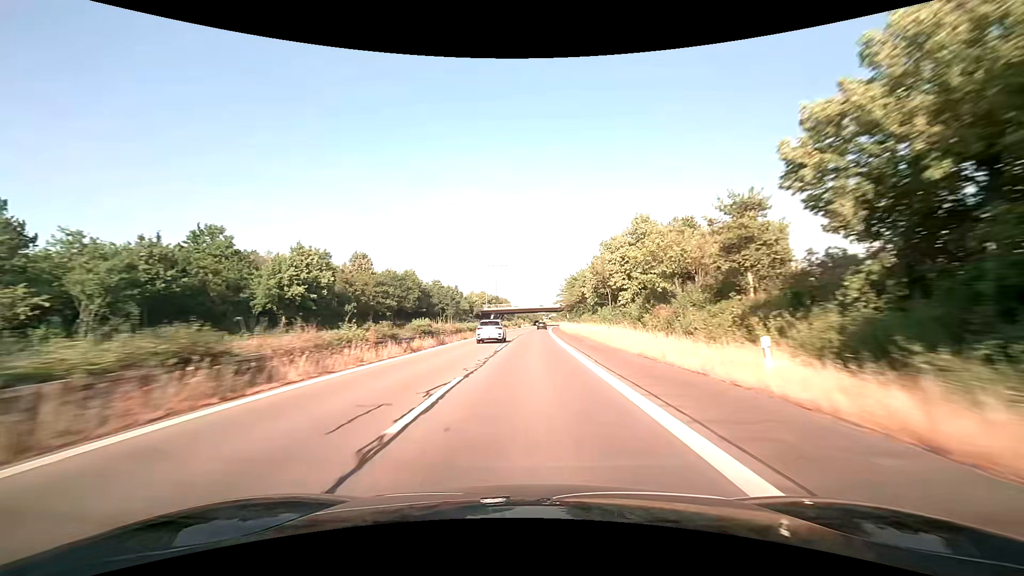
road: trunk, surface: asphalt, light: Day
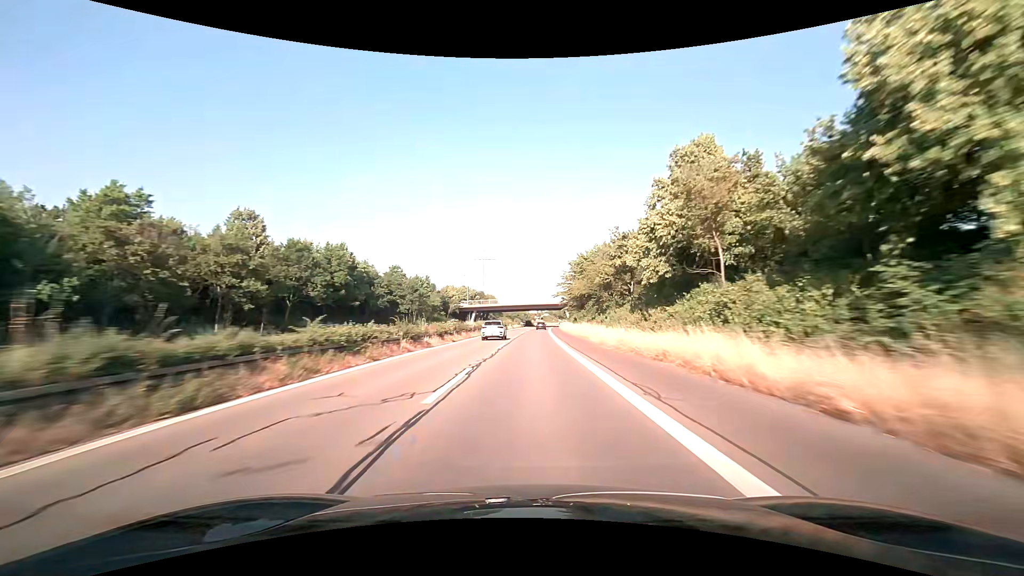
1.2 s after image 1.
(+0.3, +34.0) m; +1°
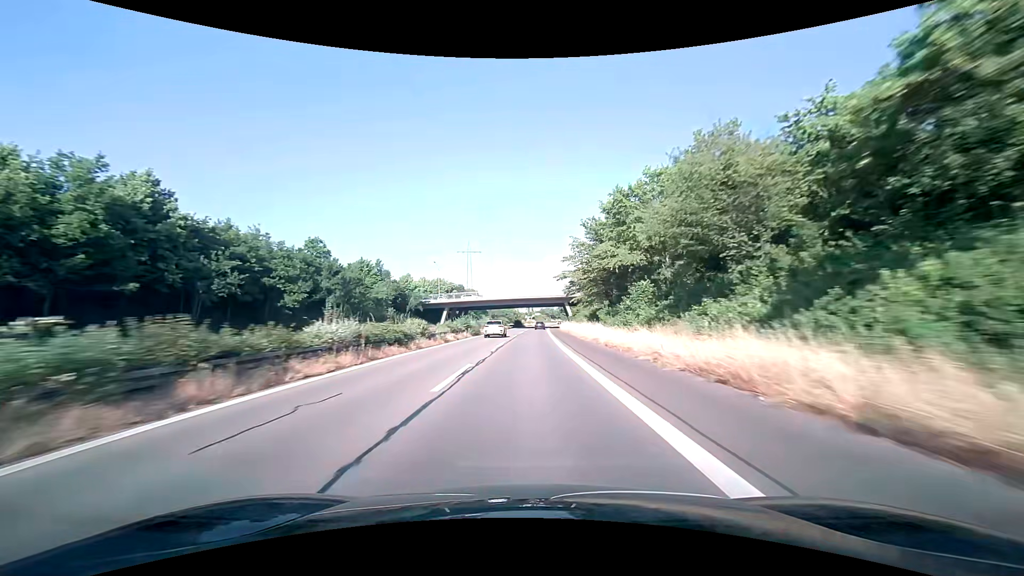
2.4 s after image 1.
(+0.4, +34.6) m; +1°
(0, +10) (0, +20) (0, +30) (0, +40) (+1, +50) (+1, +60) (+1, +70) (+2, +80) (+2, +90) (+3, +100) m
